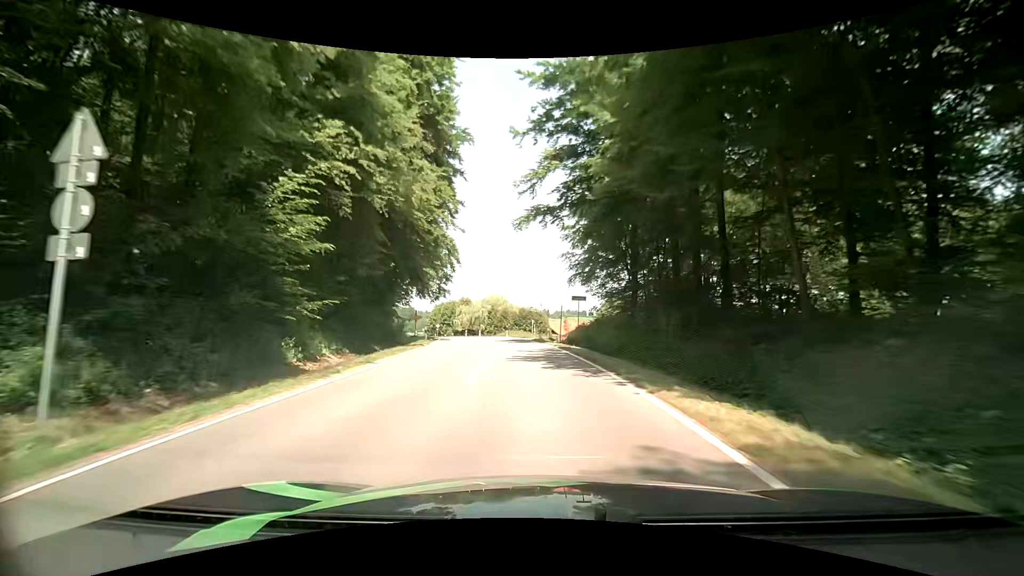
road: tertiary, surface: asphalt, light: Day
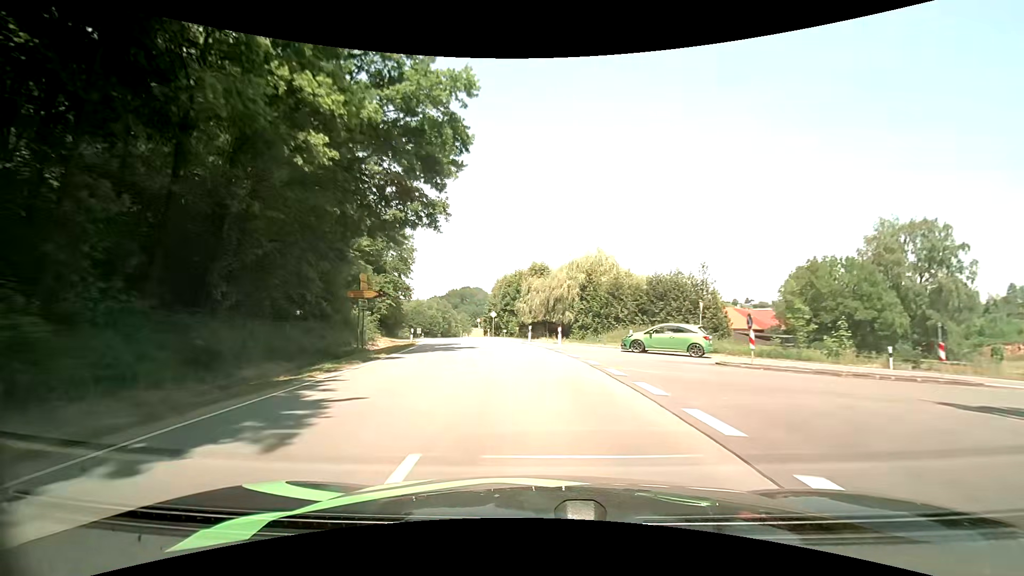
(-4.3, +46.6) m; -11°
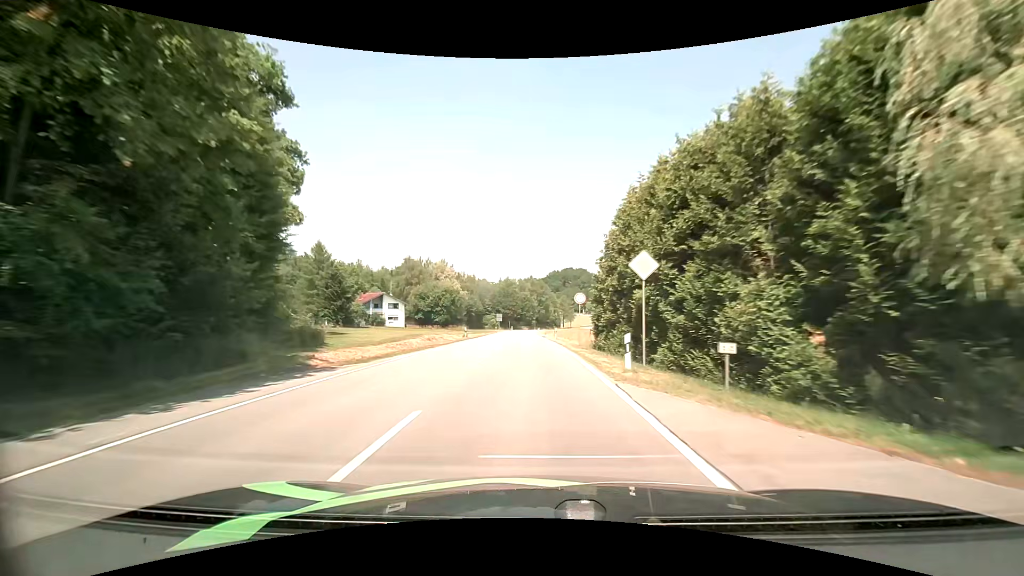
(-5.8, +47.3) m; -13°
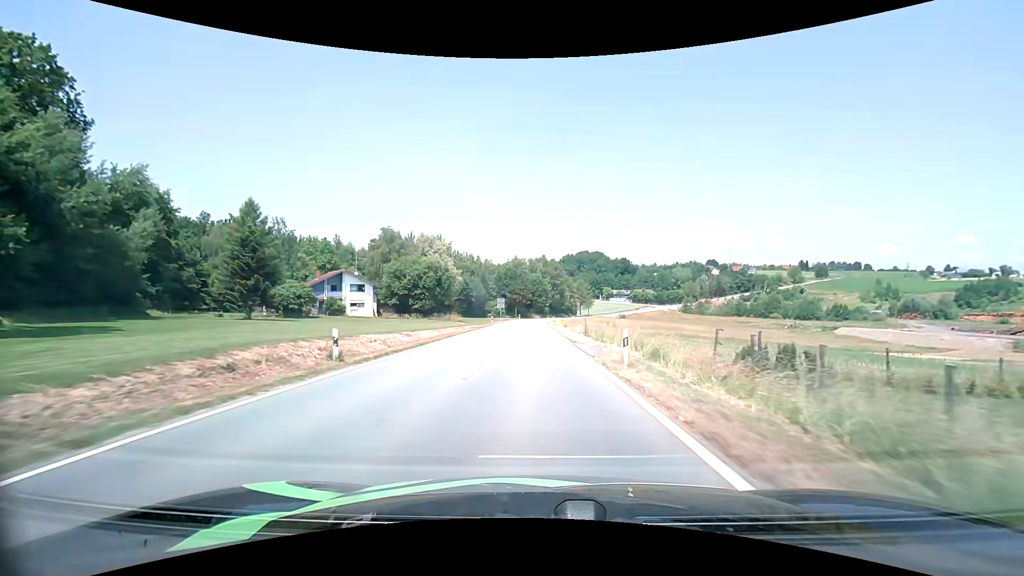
(-0.6, +30.1) m; -1°
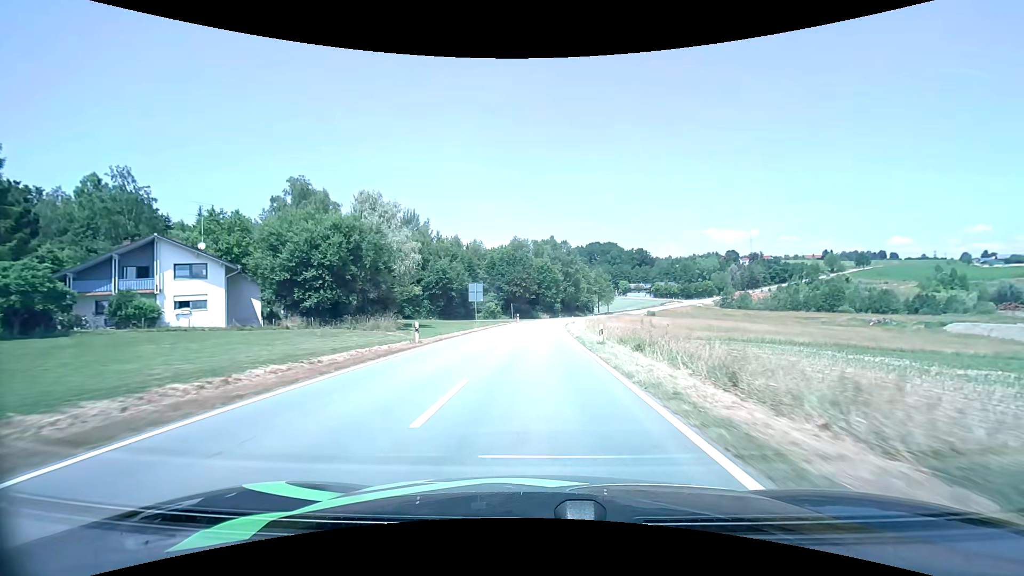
(-0.4, +41.9) m; -1°
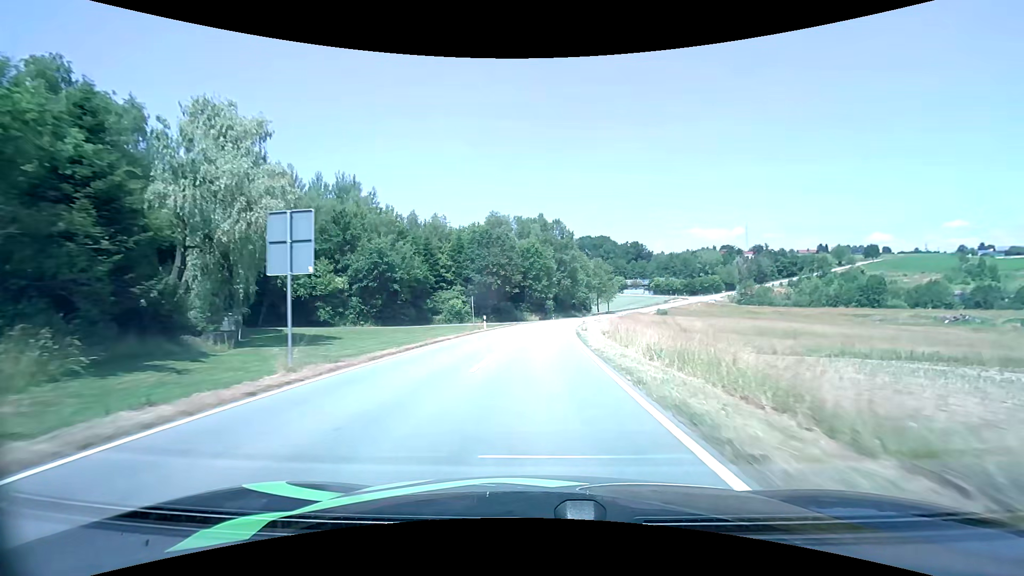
(+0.3, +32.0) m; +1°
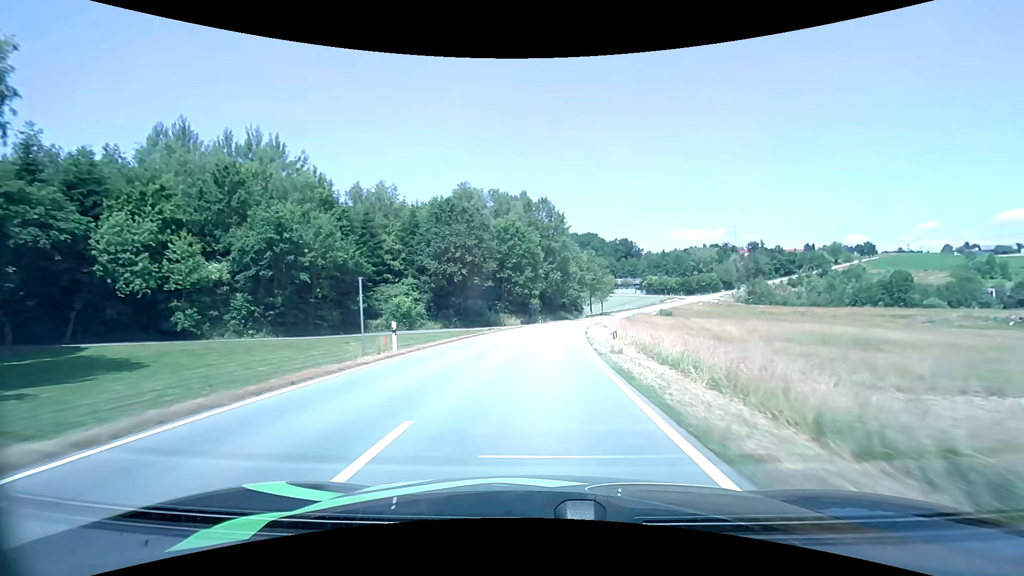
(+0.3, +21.6) m; +2°
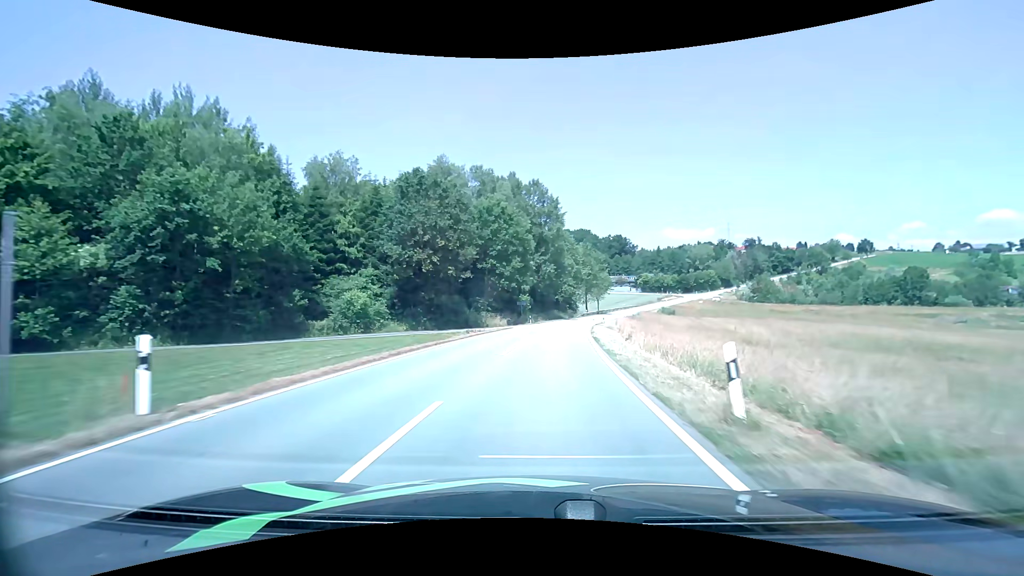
(+0.1, +10.9) m; +1°
(0, +10) (0, +20) (+1, +30) (+2, +40) (+3, +50) (+5, +60) (+6, +70) (+8, +79) (+11, +89) (+14, +99) m
